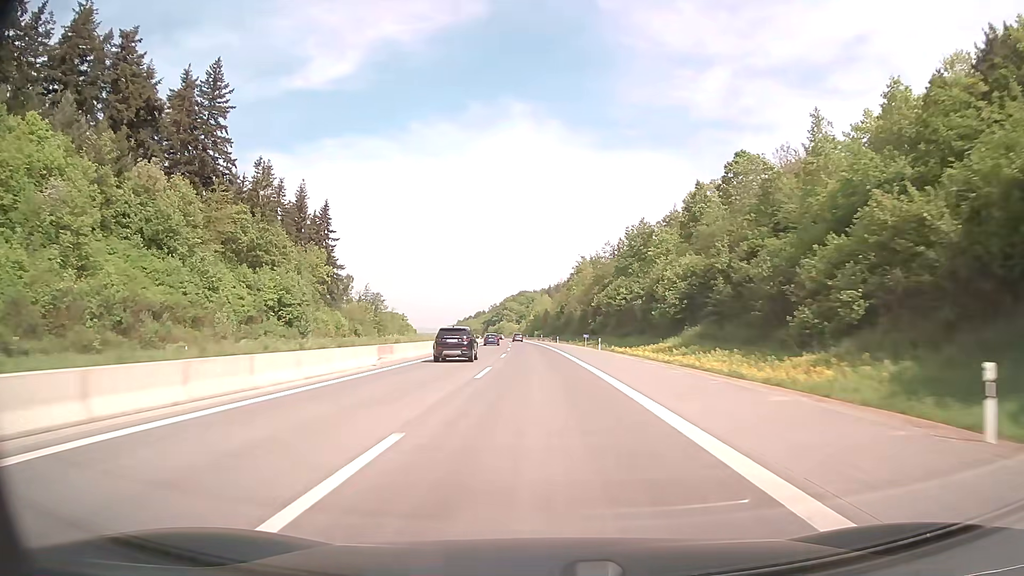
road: motorway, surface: concrete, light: Day
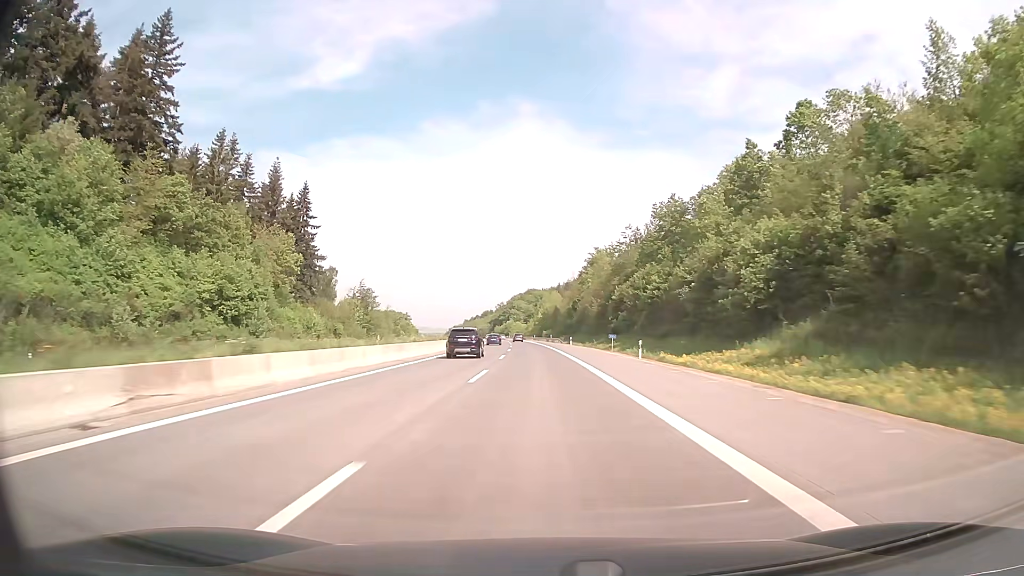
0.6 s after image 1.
(-0.1, +19.9) m; -1°
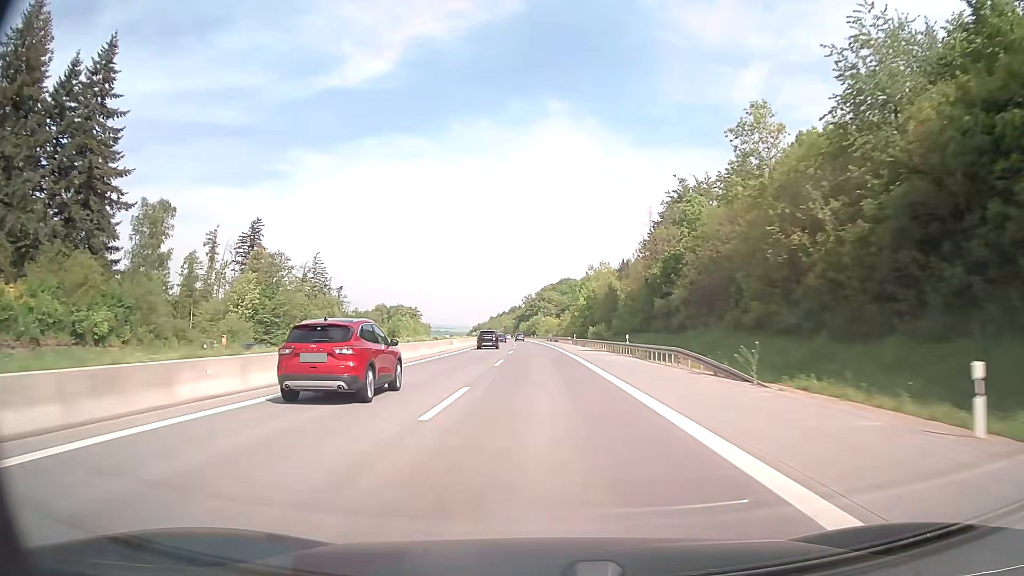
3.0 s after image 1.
(-2.0, +79.5) m; -3°
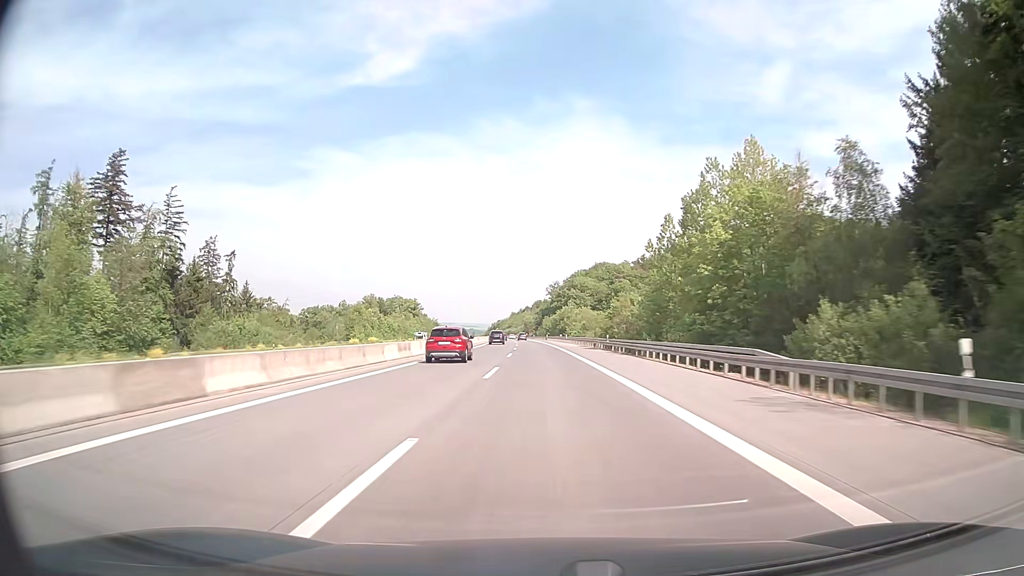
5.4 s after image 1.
(-2.0, +79.5) m; -2°
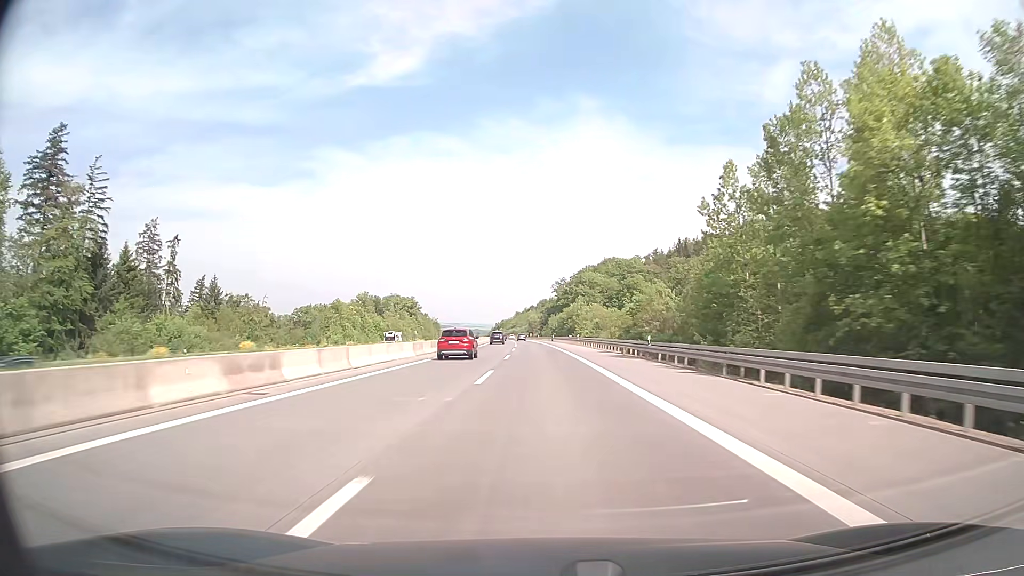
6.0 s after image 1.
(-0.1, +19.9) m; 0°
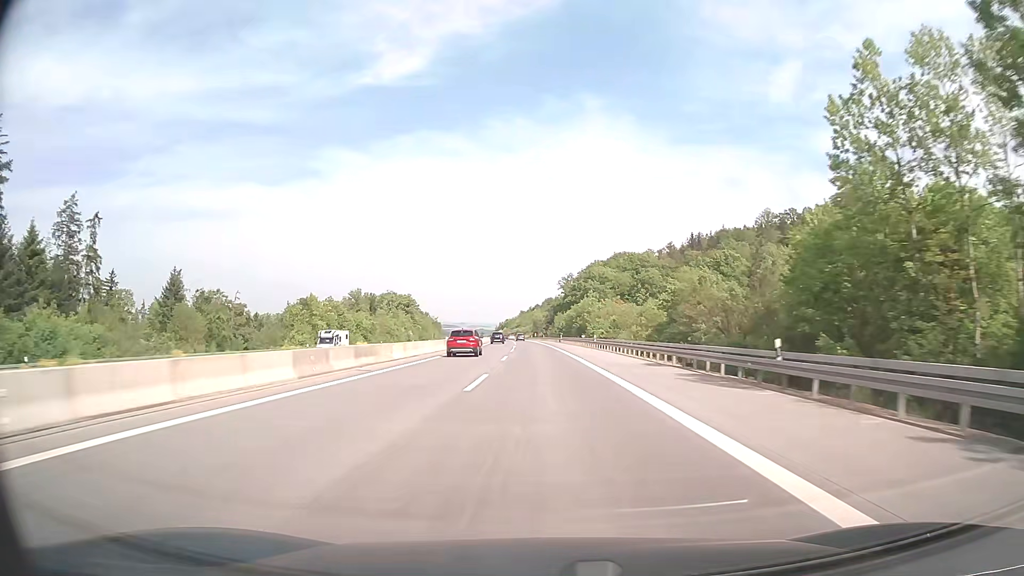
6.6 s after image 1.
(-0.1, +19.9) m; 0°
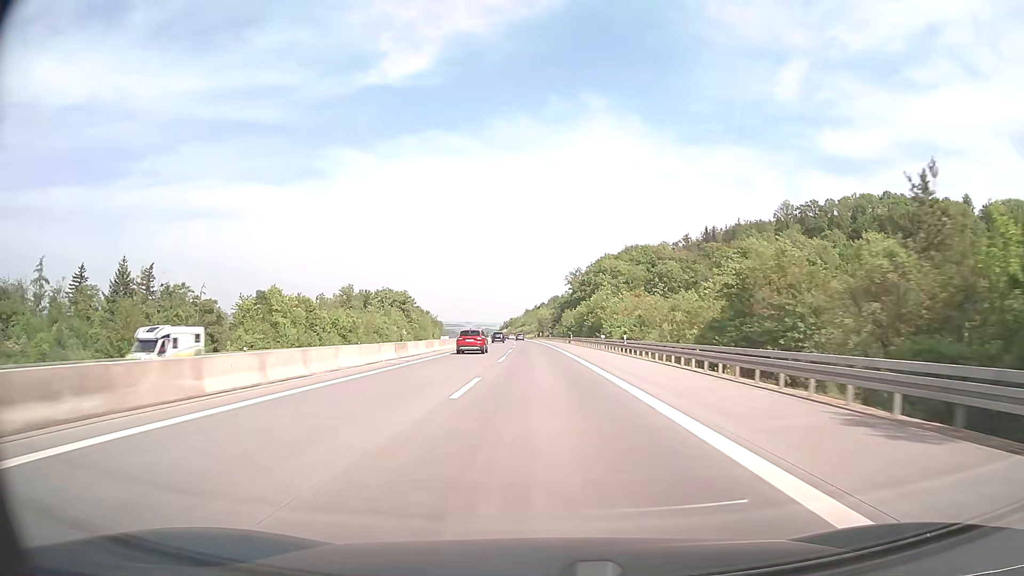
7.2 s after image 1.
(-0.1, +19.9) m; 0°
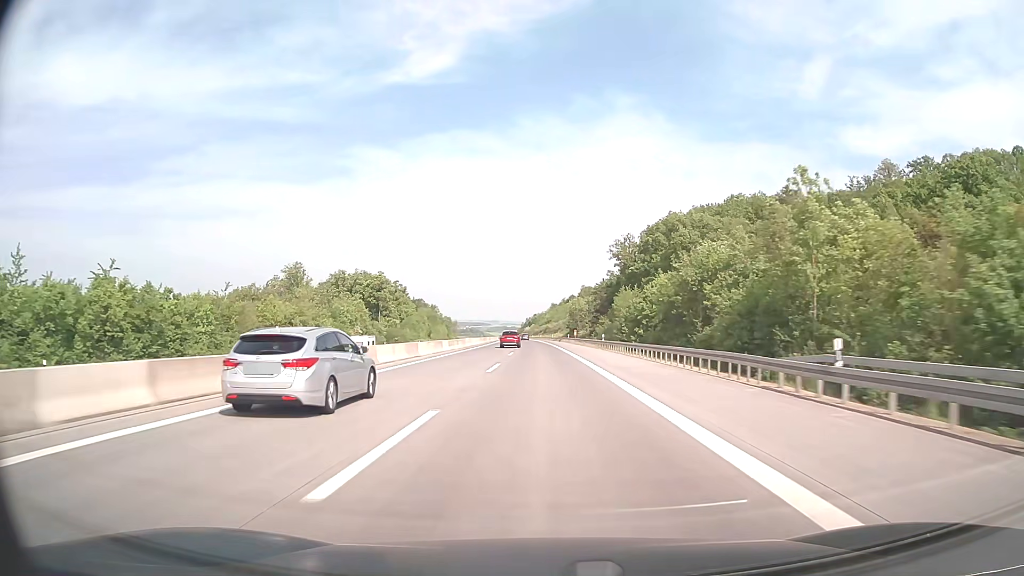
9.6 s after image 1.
(-1.6, +79.5) m; -2°
(0, +10) (0, +20) (0, +30) (0, +40) (0, +50) (-1, +60) (-1, +70) (-1, +80) (-1, +90) (-2, +100) m
